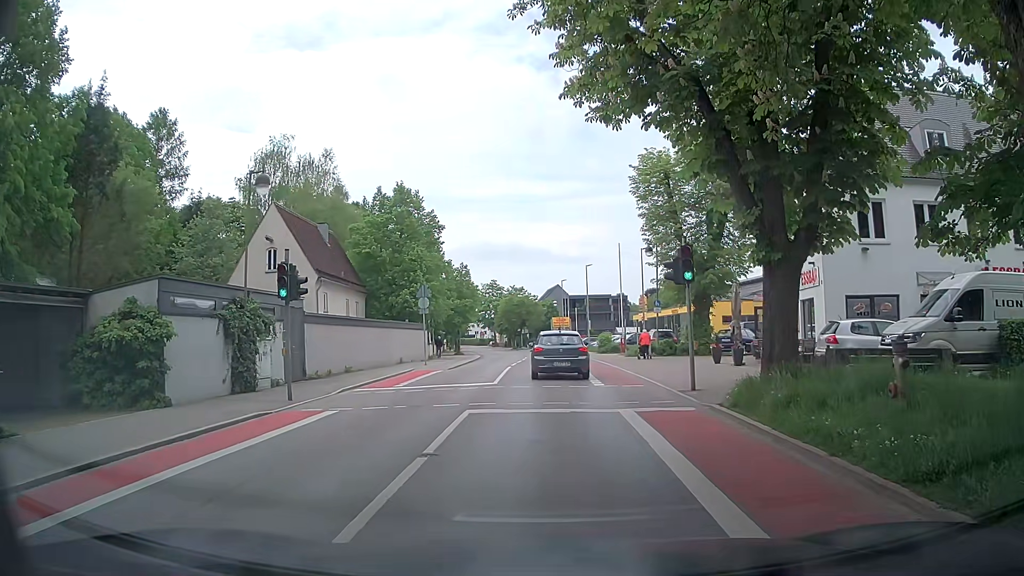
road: tertiary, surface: asphalt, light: Day
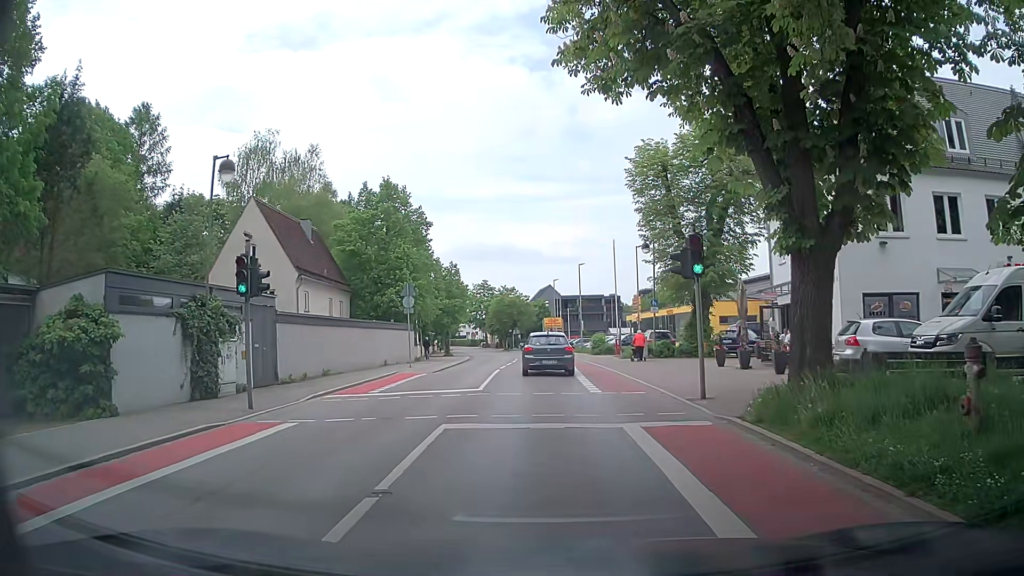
(0.0, +1.9) m; +2°
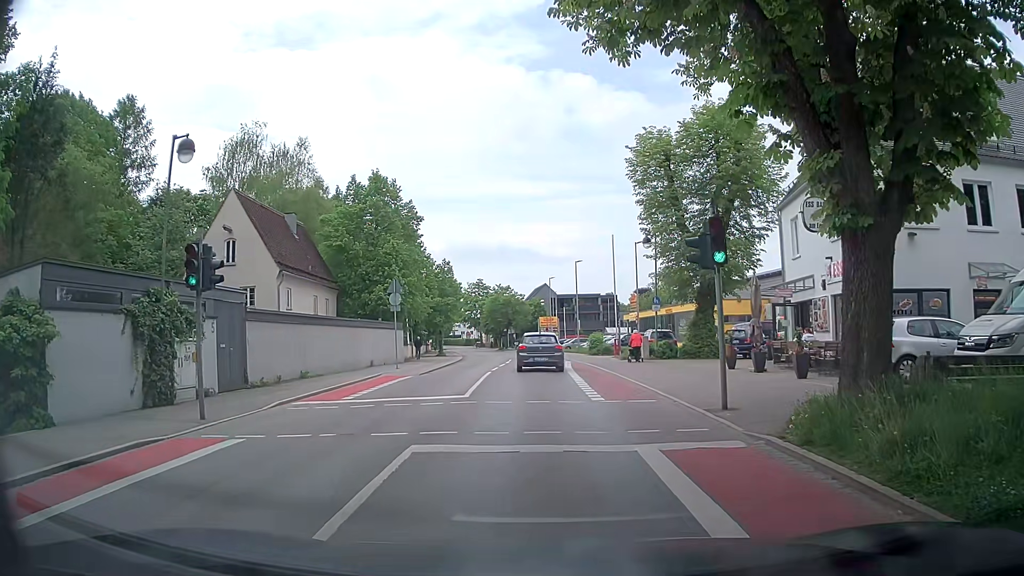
(0.0, +2.1) m; 0°
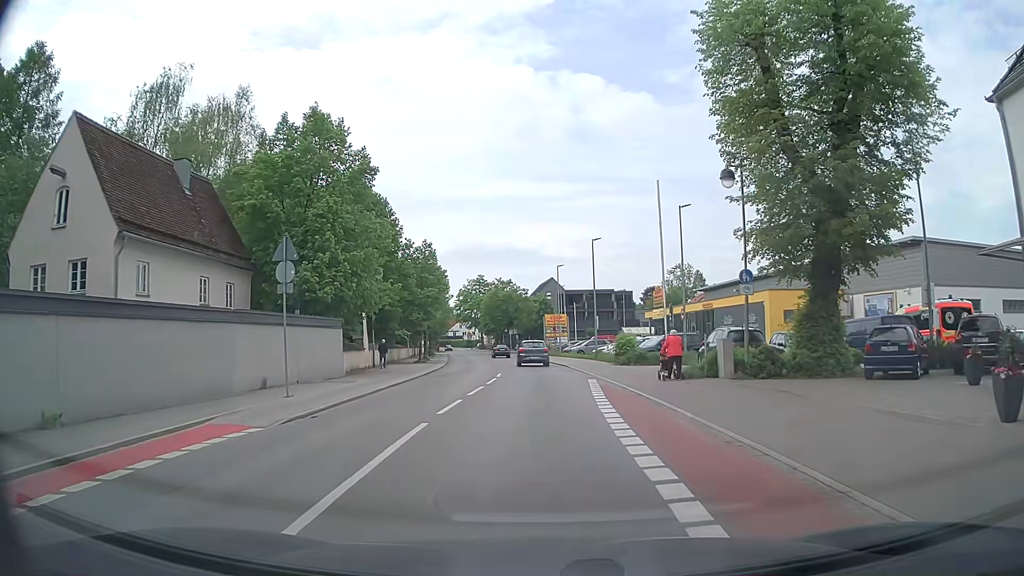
(-0.4, +14.8) m; -2°
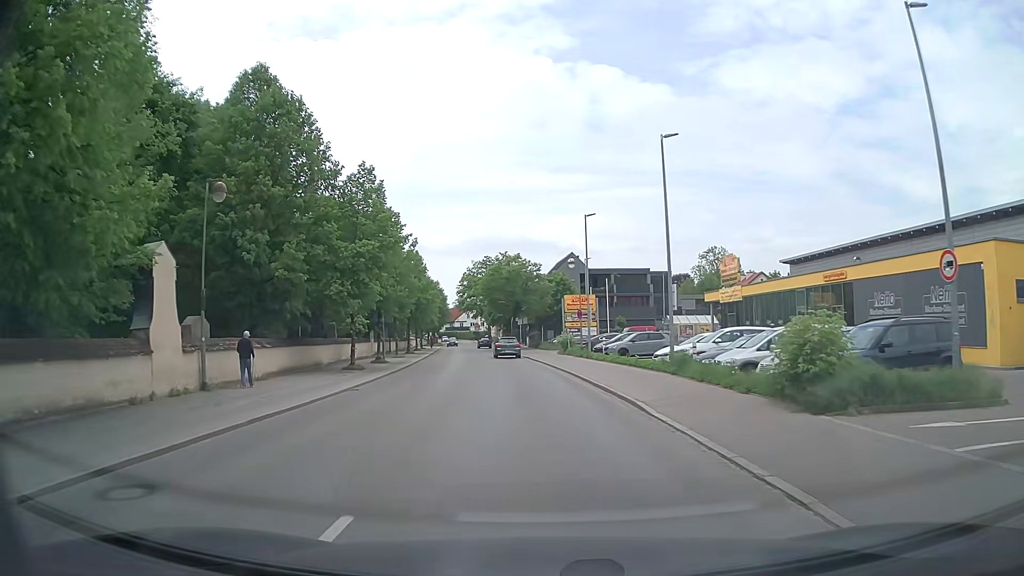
(0.0, +23.4) m; 0°
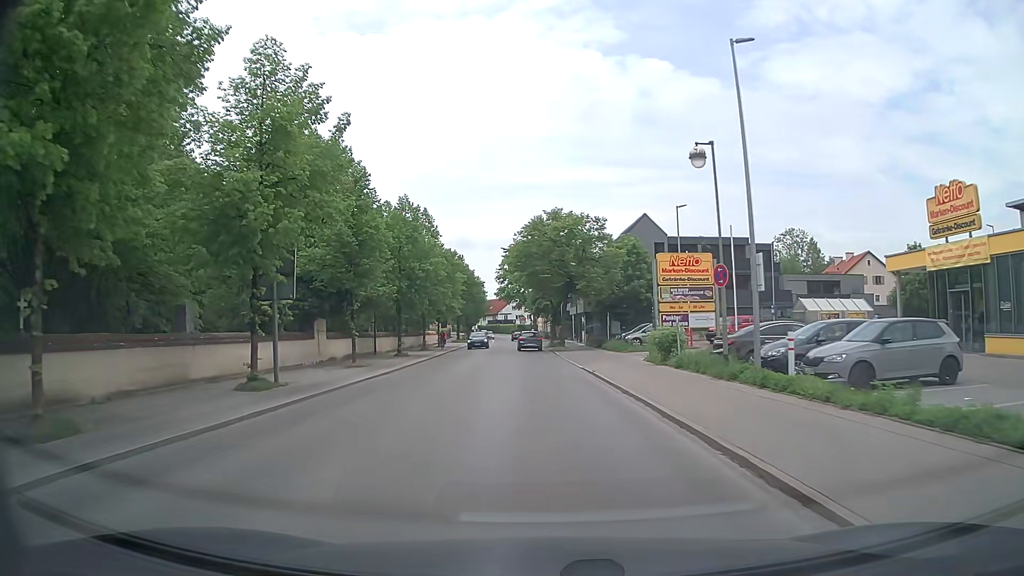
(-1.0, +24.4) m; -5°
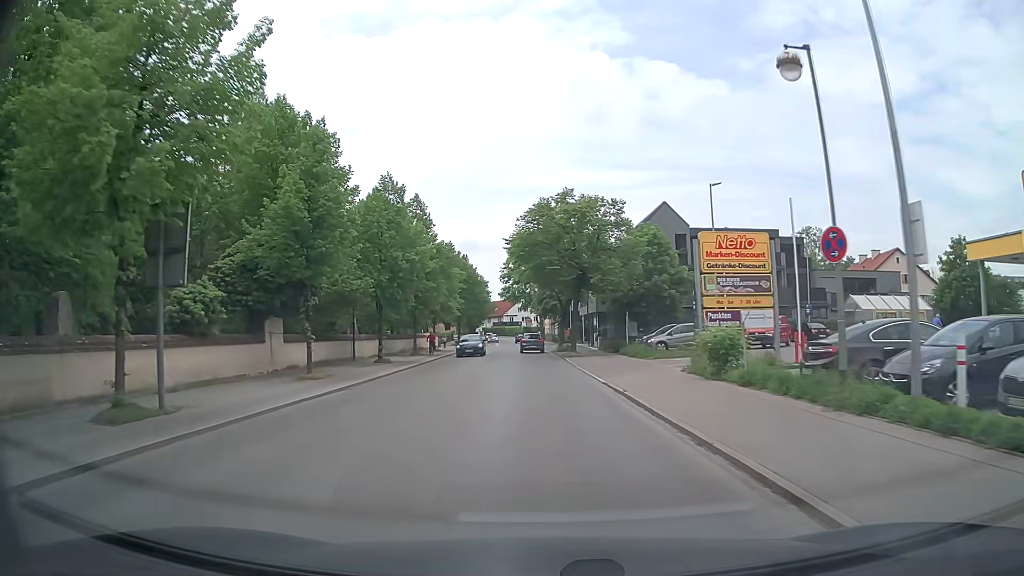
(0.0, +6.8) m; 0°
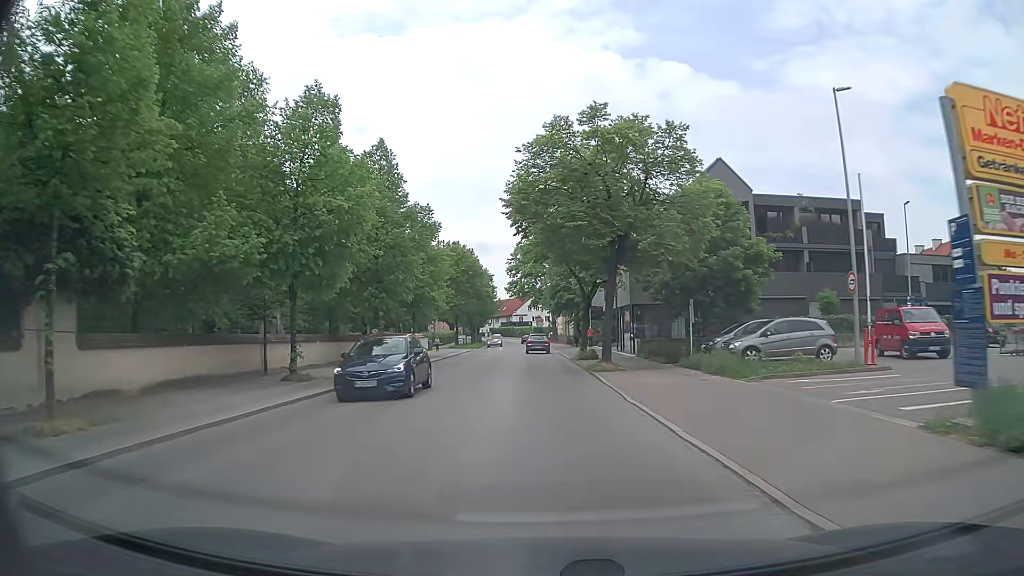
(-0.2, +14.5) m; -1°
(0, +10) (0, +20) (0, +30) (0, +40) (-1, +50) (-1, +60) (-1, +70) (-1, +80) (-2, +90) (-2, +100) m
